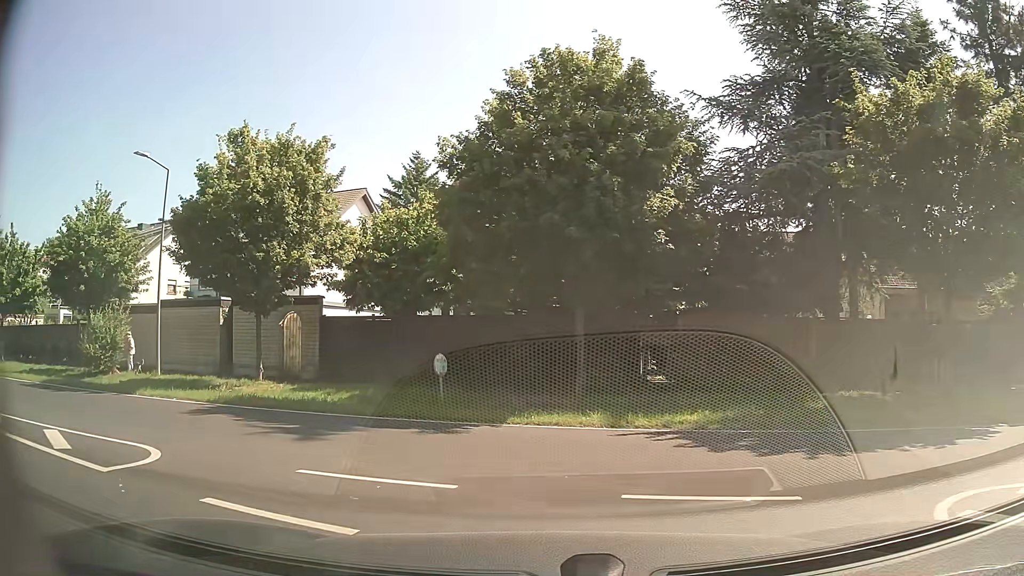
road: service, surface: paving_stones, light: Day
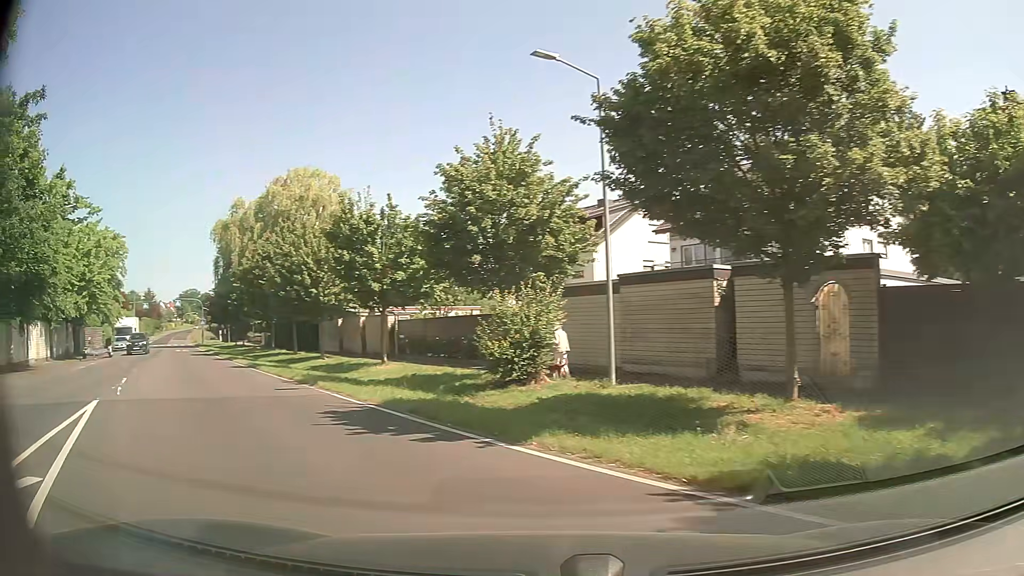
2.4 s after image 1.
(-3.4, +8.5) m; -43°
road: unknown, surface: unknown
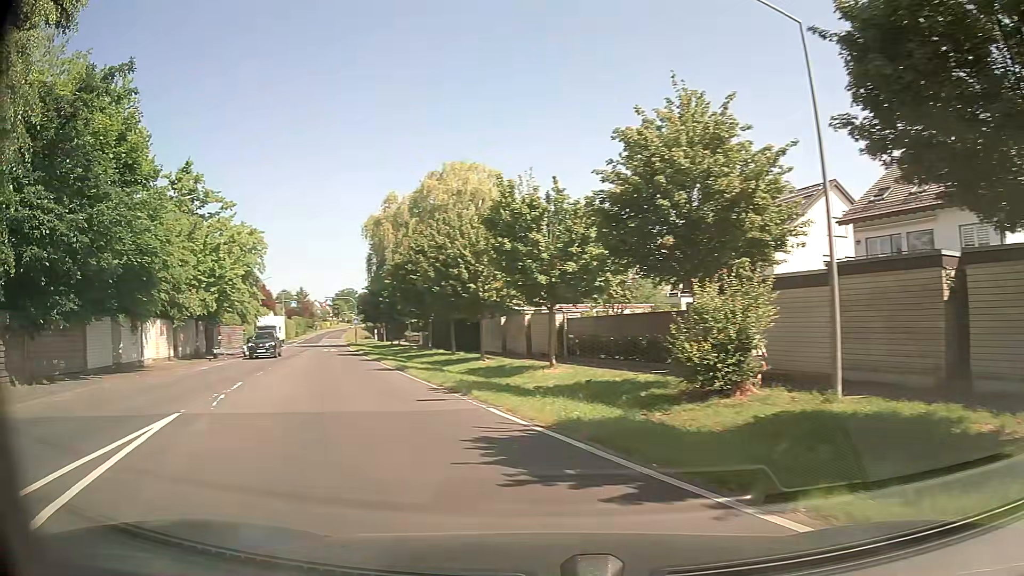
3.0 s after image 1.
(-0.4, +3.2) m; -15°
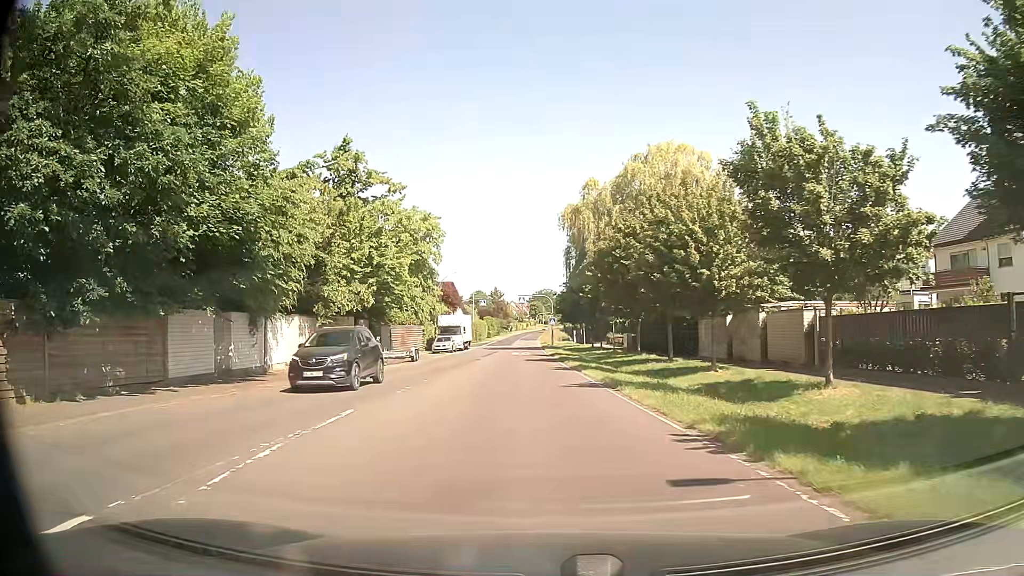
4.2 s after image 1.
(-1.4, +7.6) m; -17°
